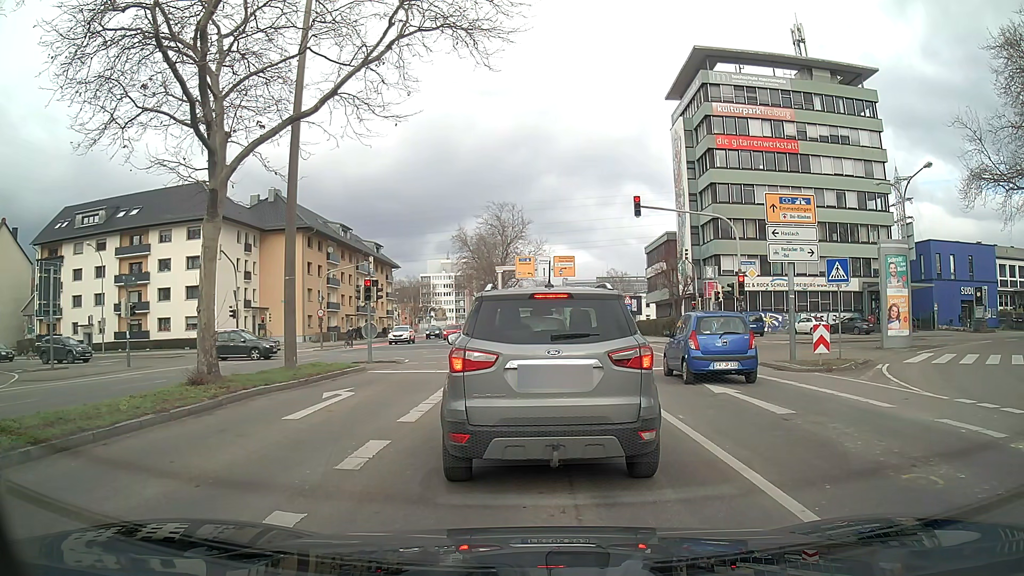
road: secondary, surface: asphalt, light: Day
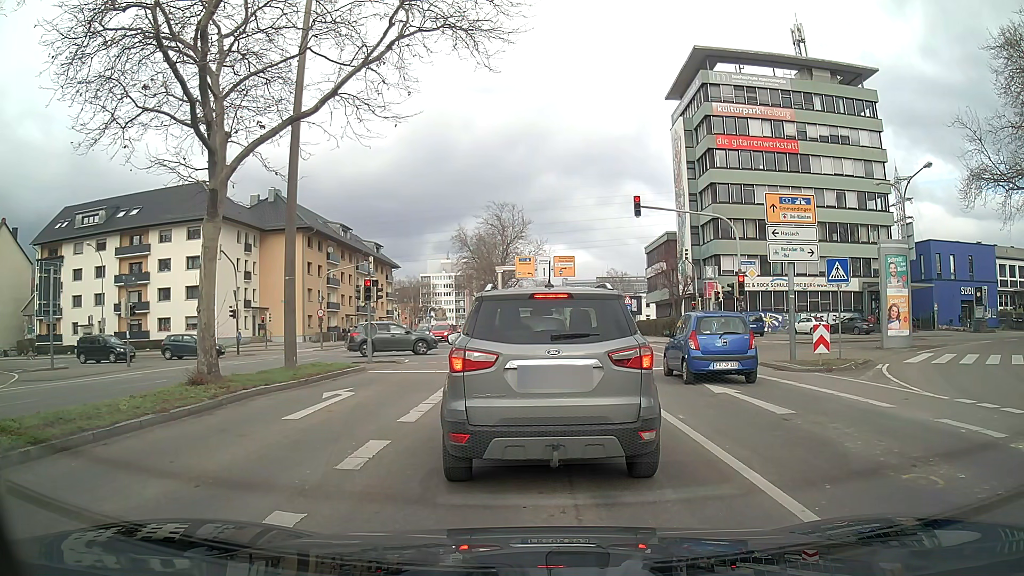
(0.0, 0.0) m; 0°
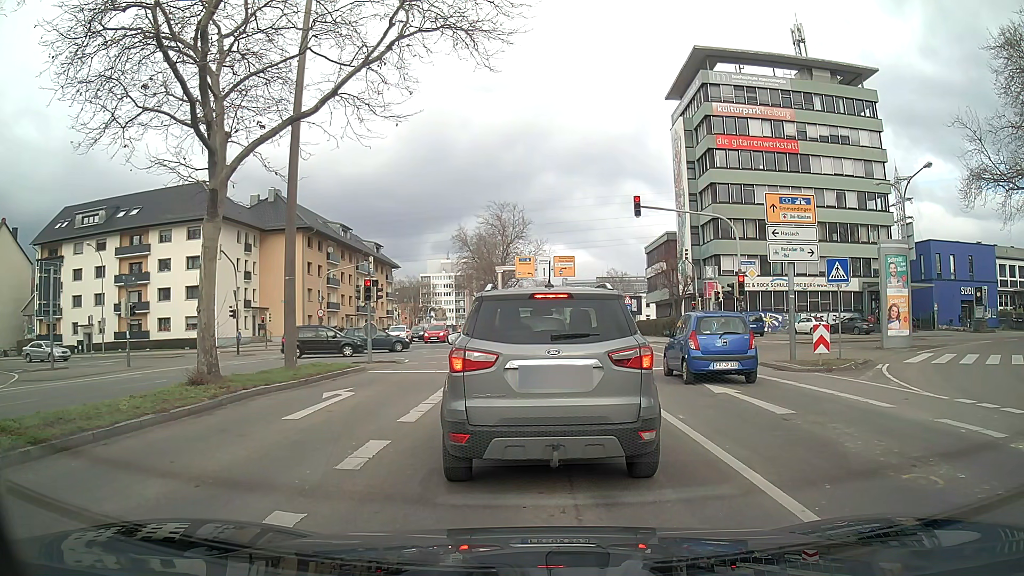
(0.0, 0.0) m; 0°
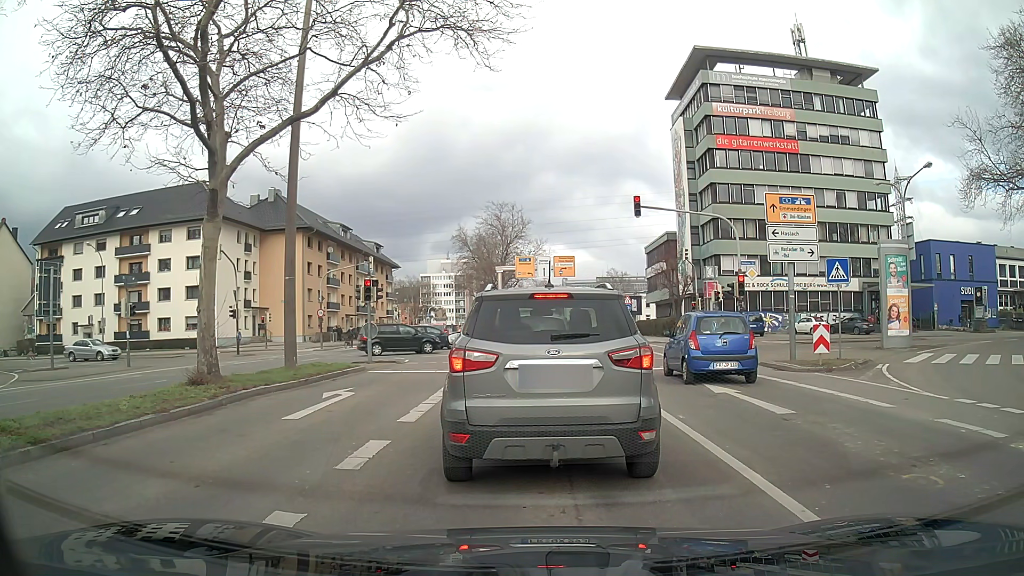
(0.0, 0.0) m; 0°
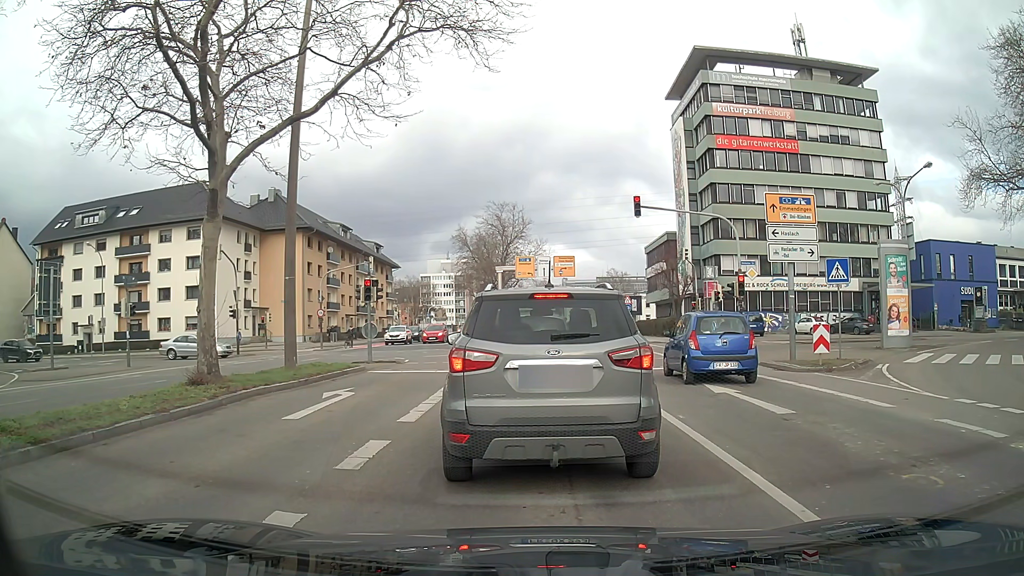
(0.0, 0.0) m; 0°
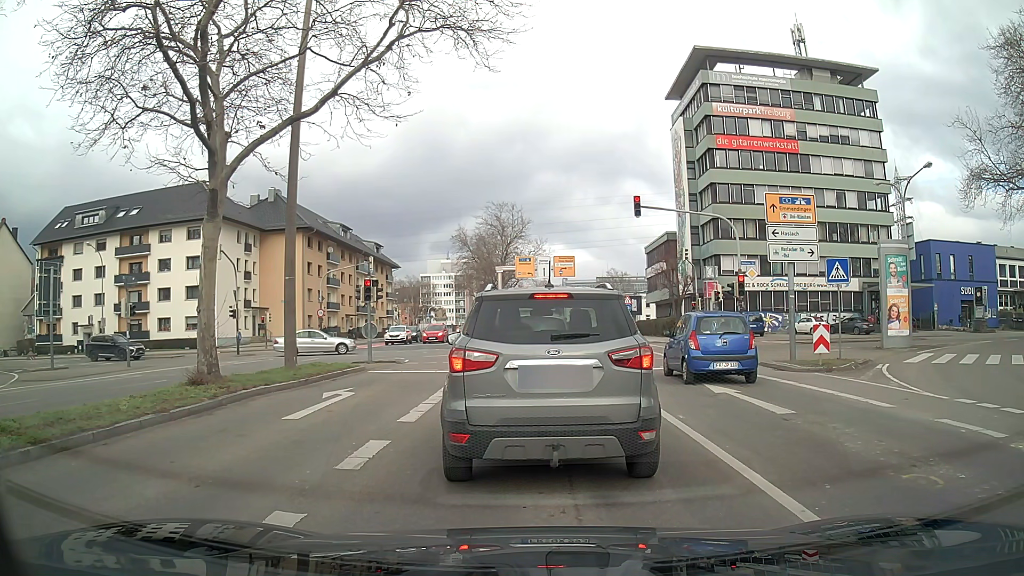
(0.0, 0.0) m; 0°
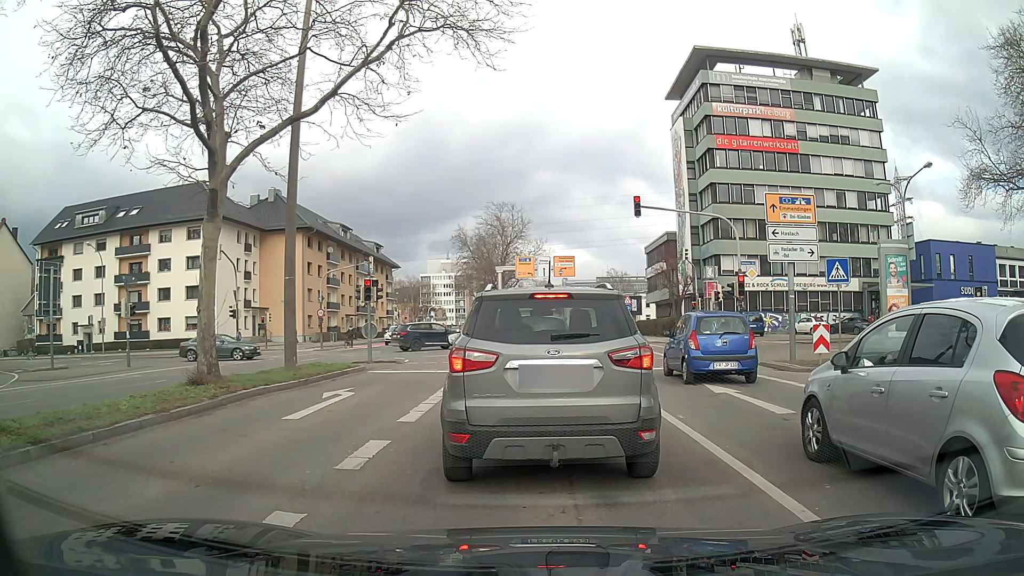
(0.0, 0.0) m; 0°
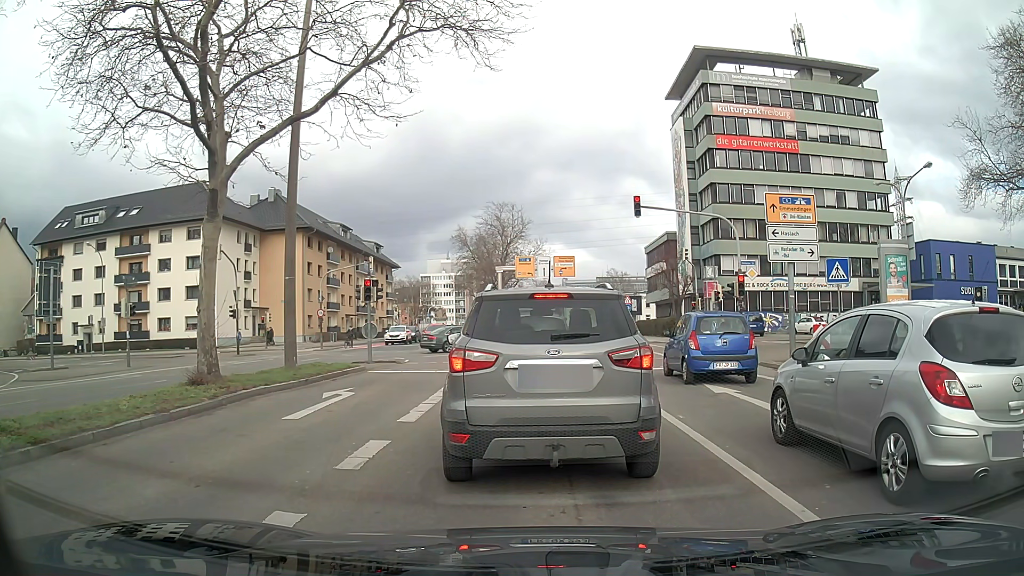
(0.0, 0.0) m; 0°
(0, +10) (0, +20) (0, +30) (0, +40) (0, +50) (0, +60) (0, +70) (-1, +80) (-2, +90) (-3, +100) m
